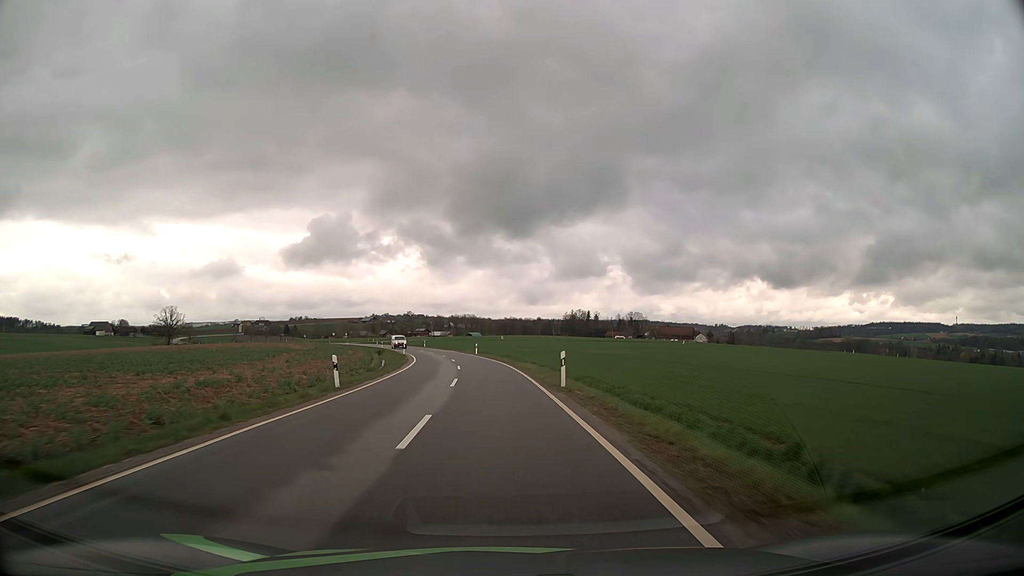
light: Day
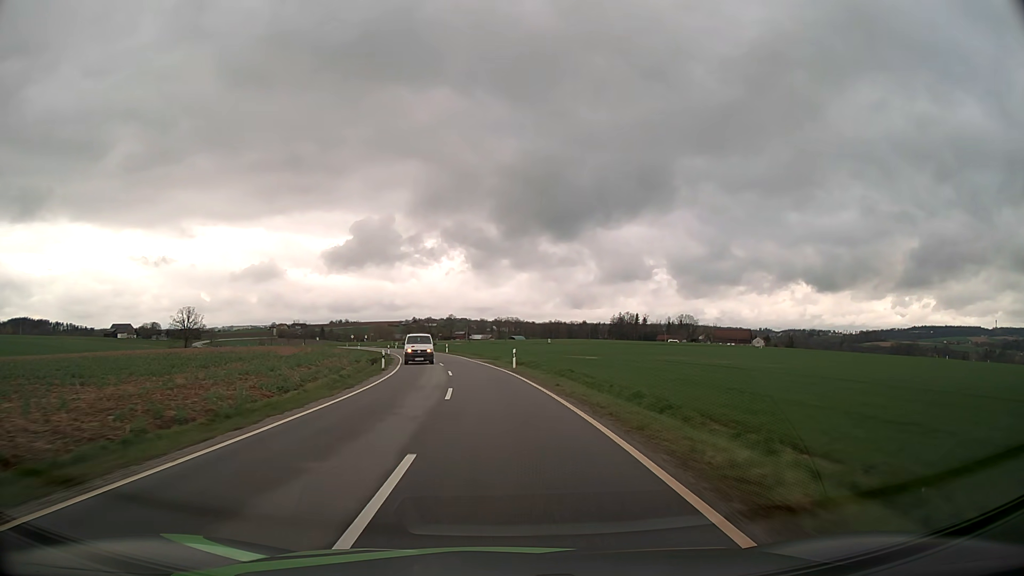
(-1.0, +28.9) m; -4°
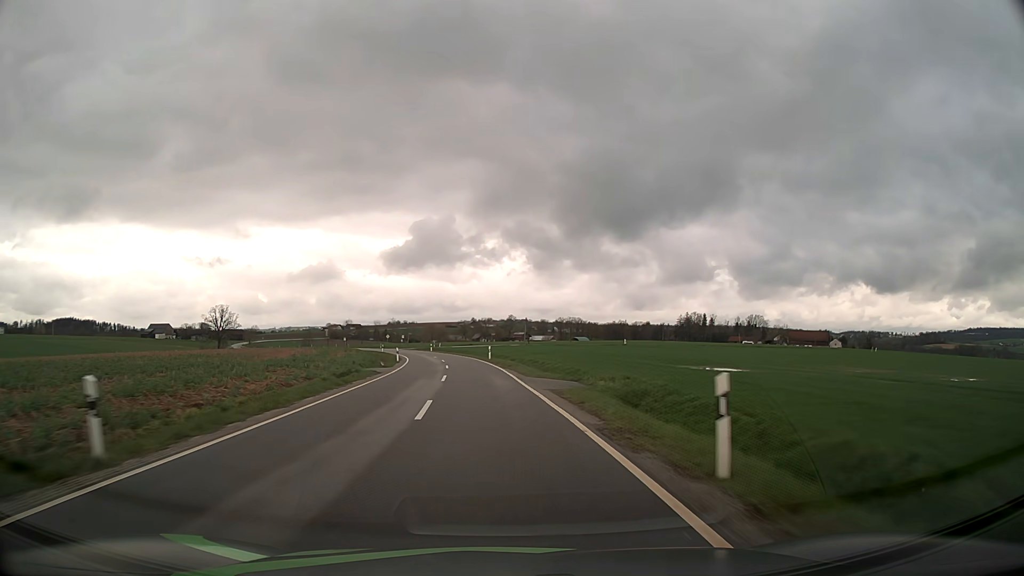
(-1.1, +28.9) m; -5°
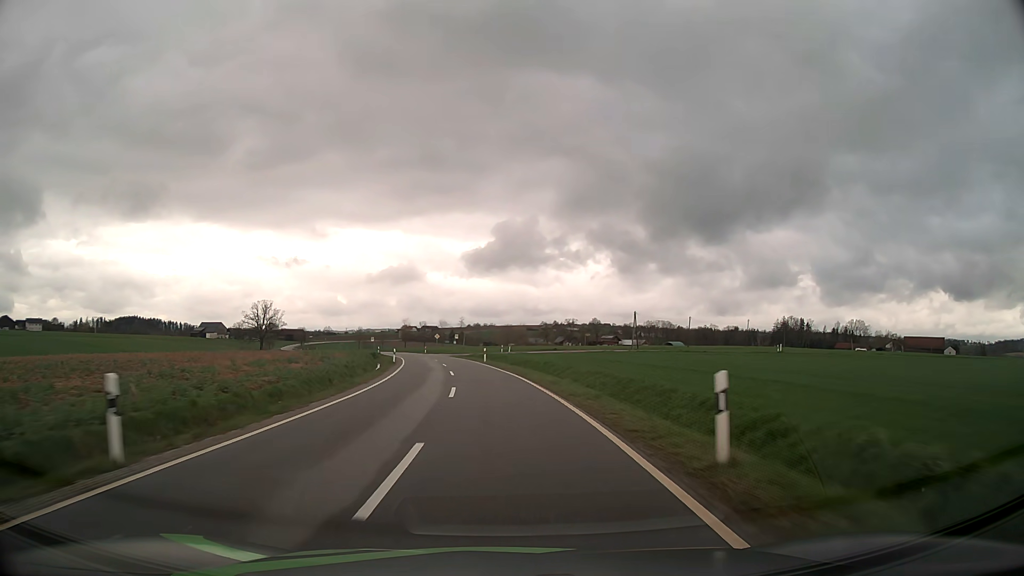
(-2.7, +43.4) m; -7°
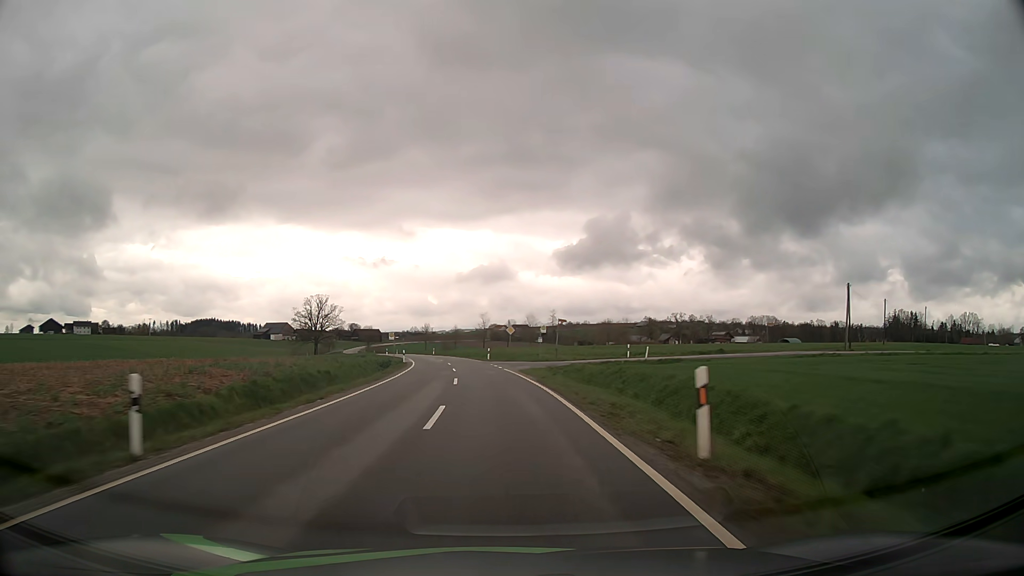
(-2.7, +43.5) m; -8°
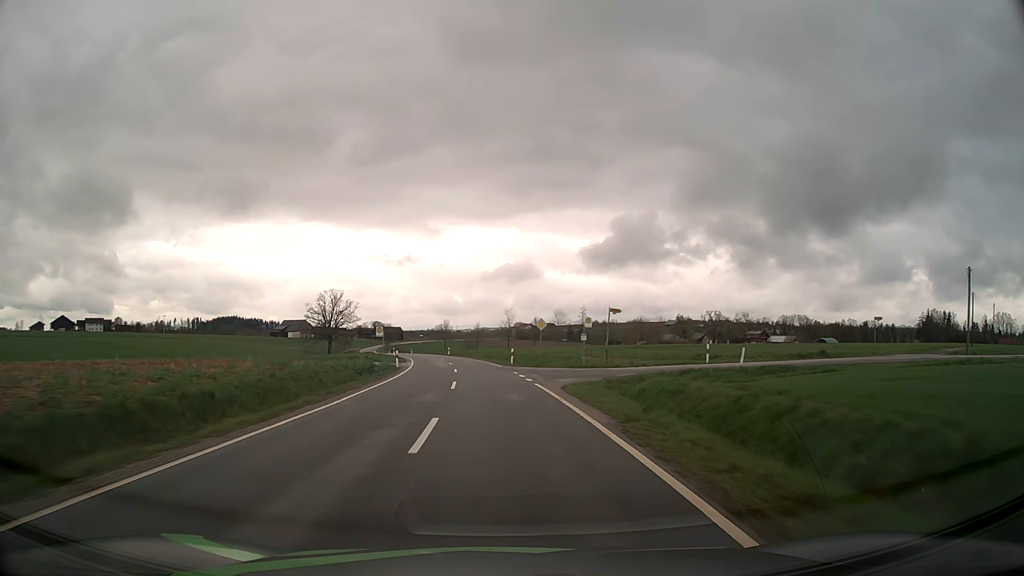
(-0.3, +14.5) m; -2°
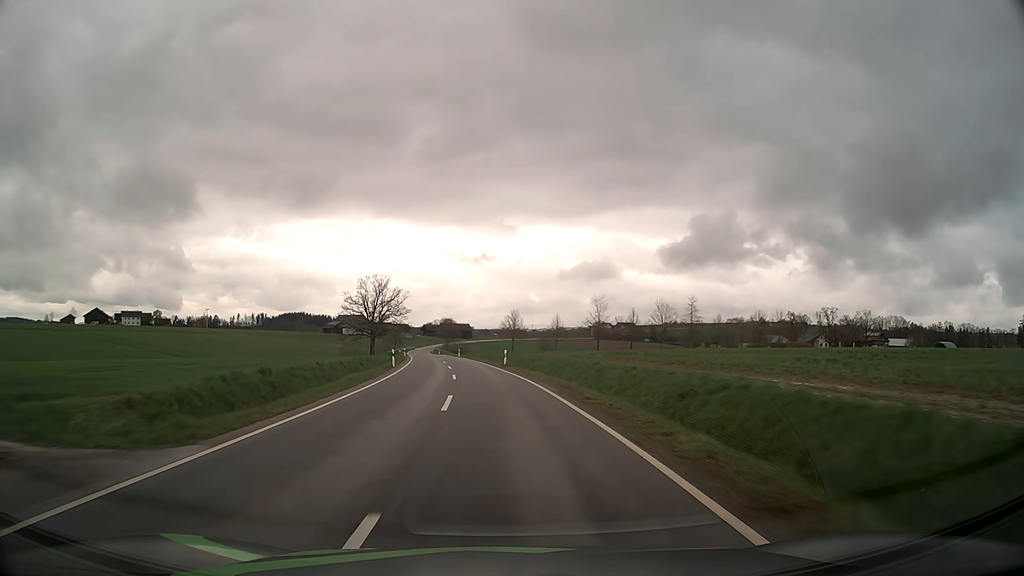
(-2.4, +43.7) m; -6°
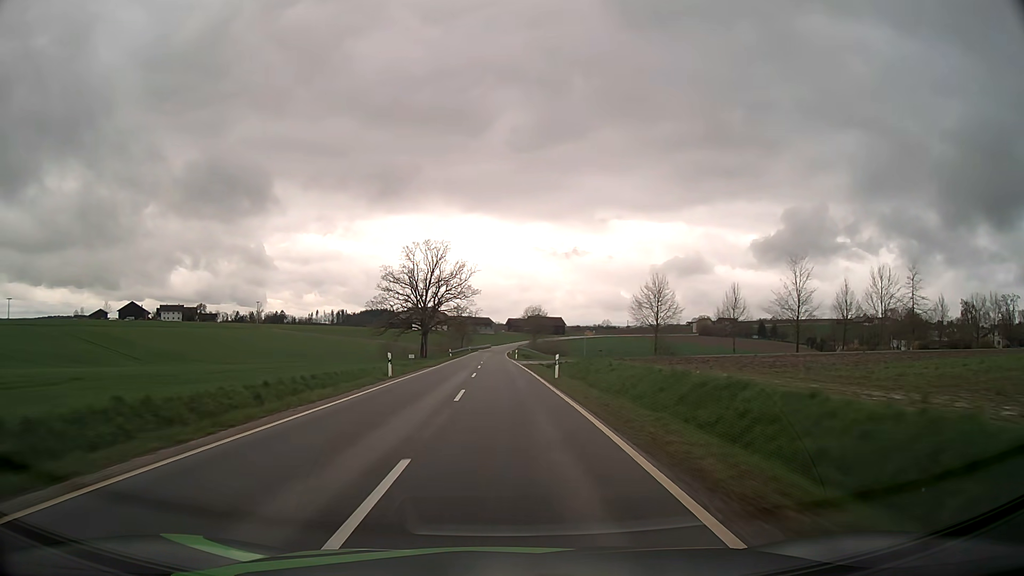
(-4.2, +58.5) m; -7°
(0, +10) (0, +20) (0, +30) (-1, +40) (-1, +50) (-1, +60) (-1, +70) (-2, +80) (-2, +90) (-2, +100) m
